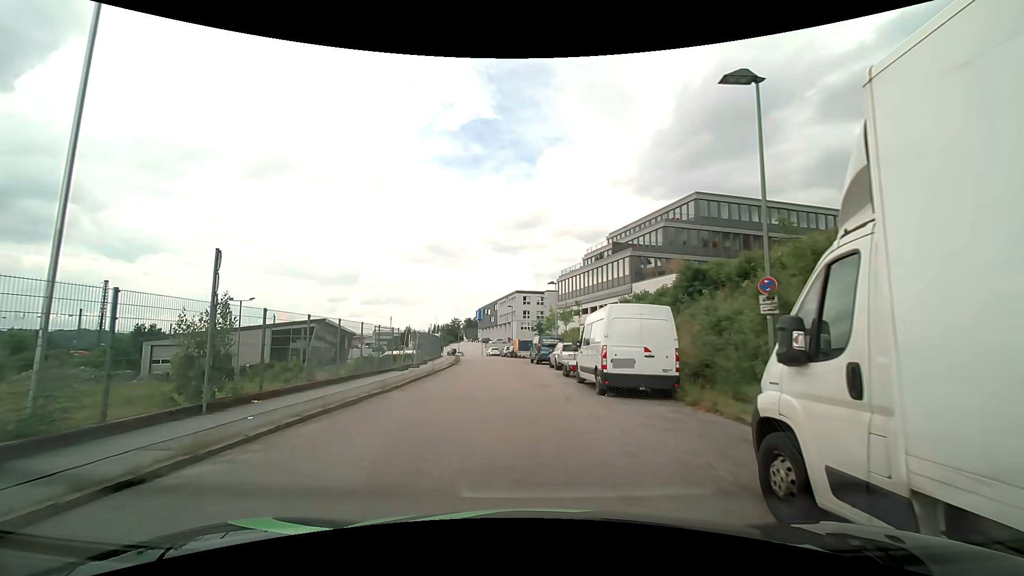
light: Day
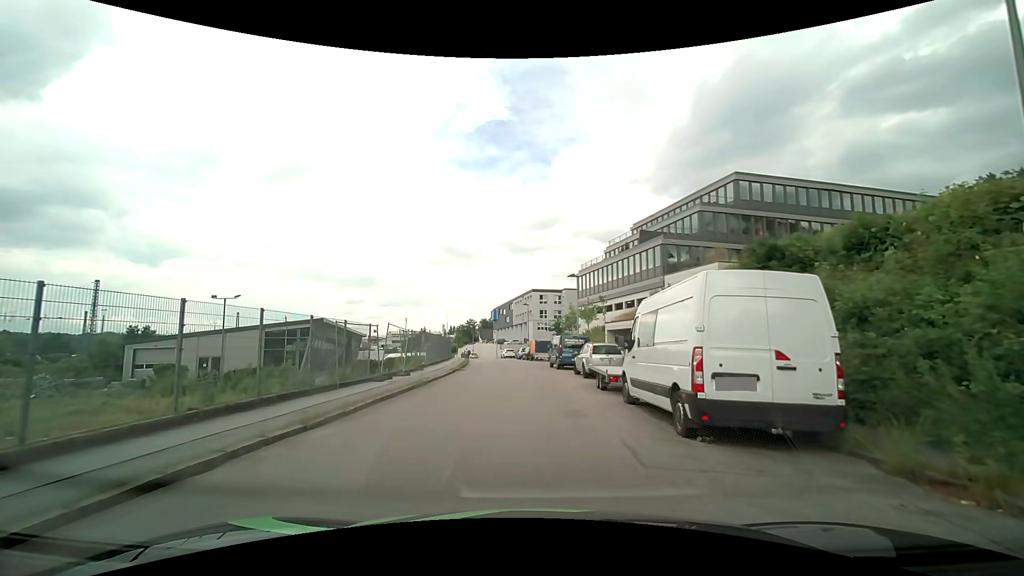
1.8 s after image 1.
(-0.1, +6.1) m; -2°
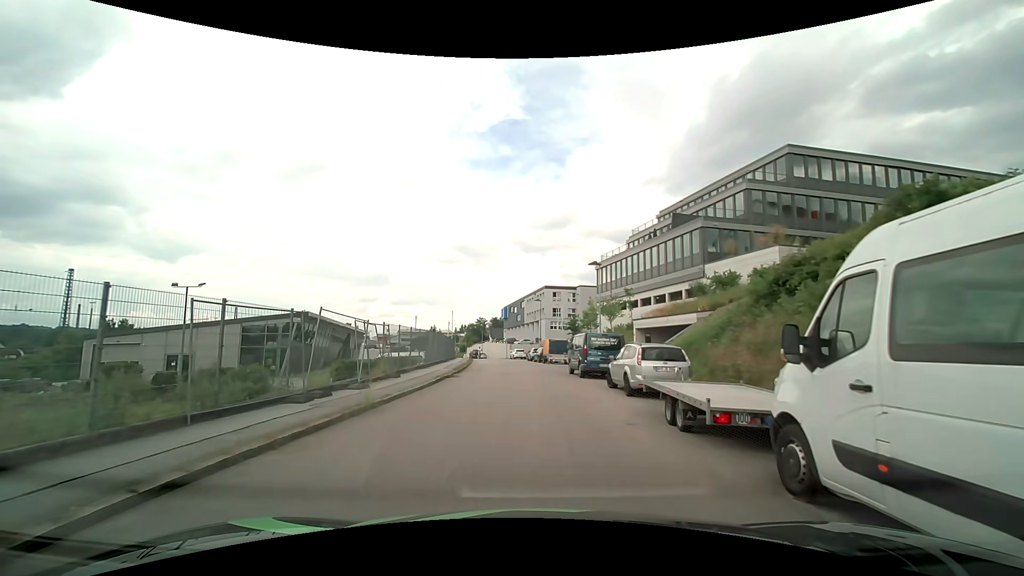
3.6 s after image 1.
(-0.1, +7.2) m; -1°
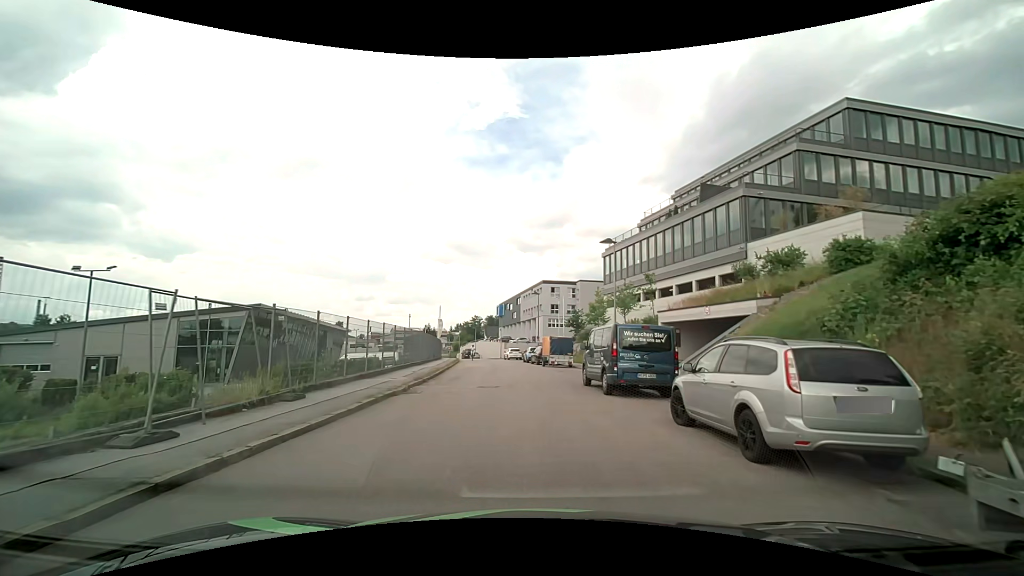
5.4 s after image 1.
(-0.1, +8.2) m; -1°
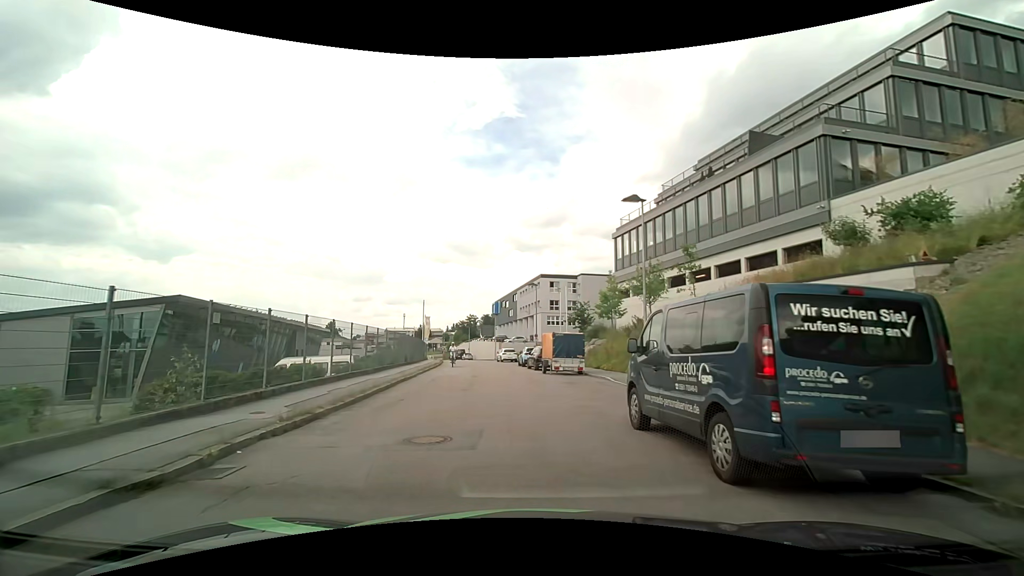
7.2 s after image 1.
(+0.2, +9.0) m; 0°
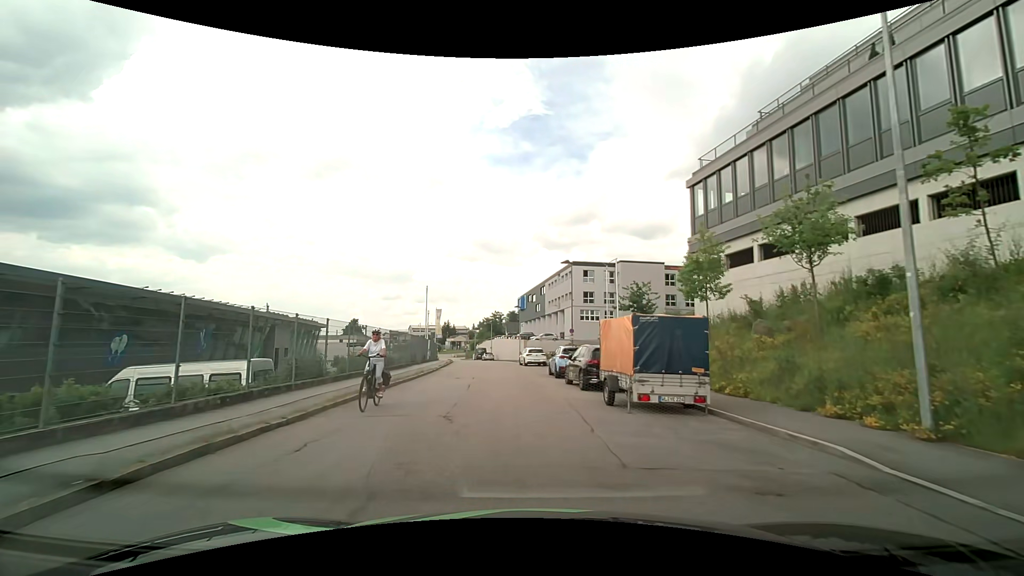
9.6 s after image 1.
(-0.3, +13.7) m; -3°
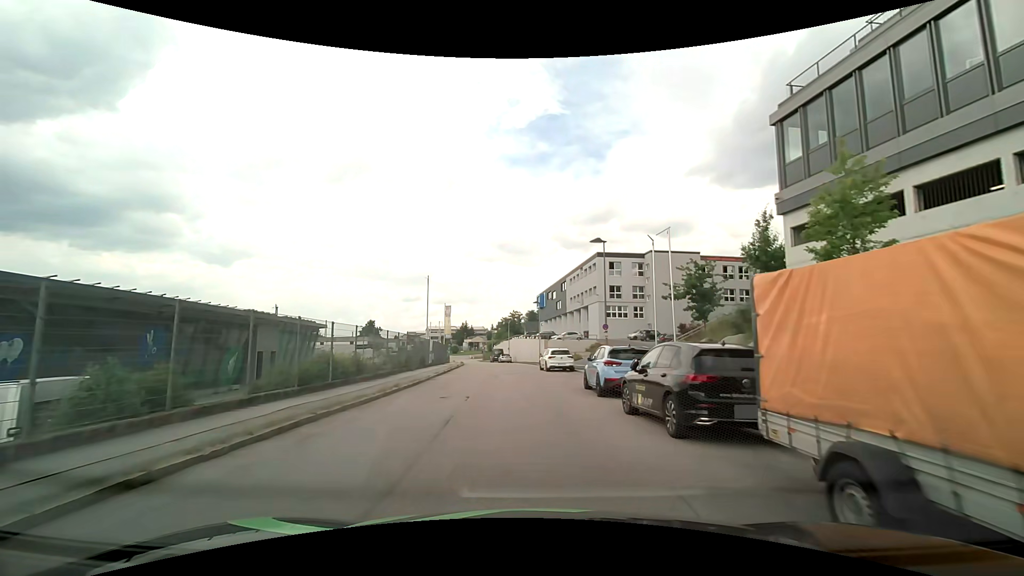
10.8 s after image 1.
(-0.1, +8.2) m; -2°
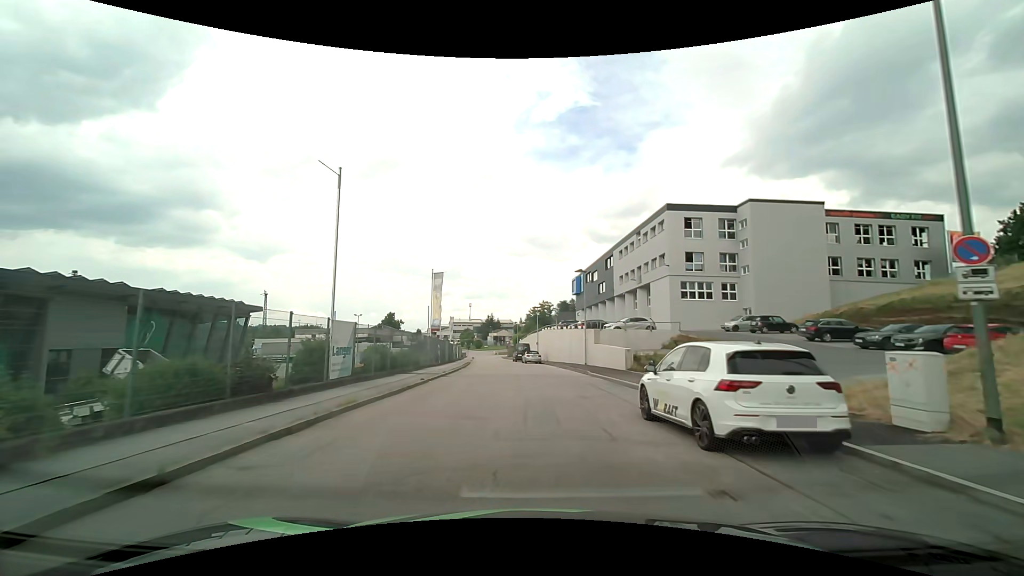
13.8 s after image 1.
(-1.0, +24.5) m; -4°
(0, +10) (0, +20) (-1, +30) (-1, +40) (-2, +50) (-3, +60) (-4, +70) (-5, +80) (-6, +90) (-7, +100) m
